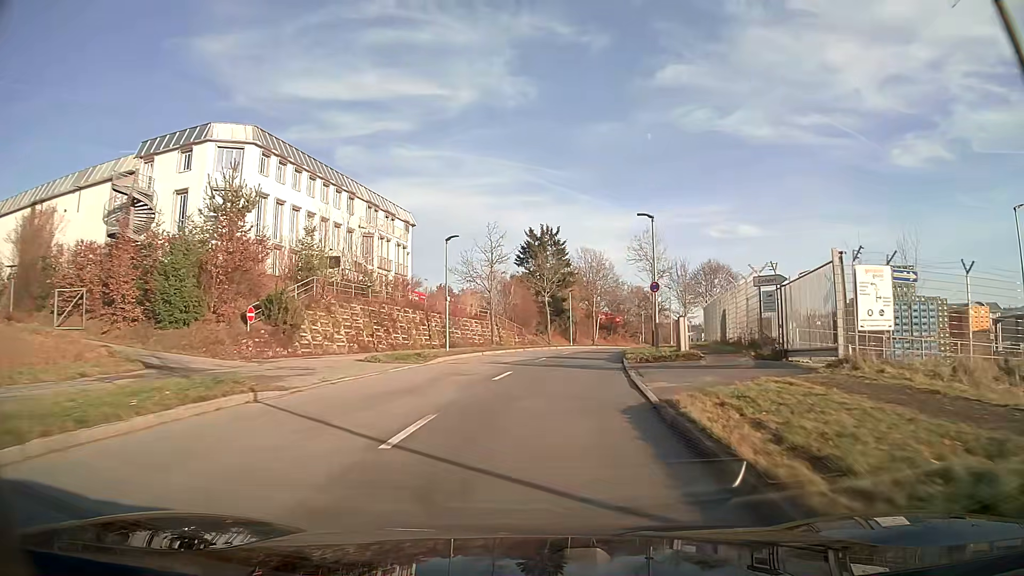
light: Day
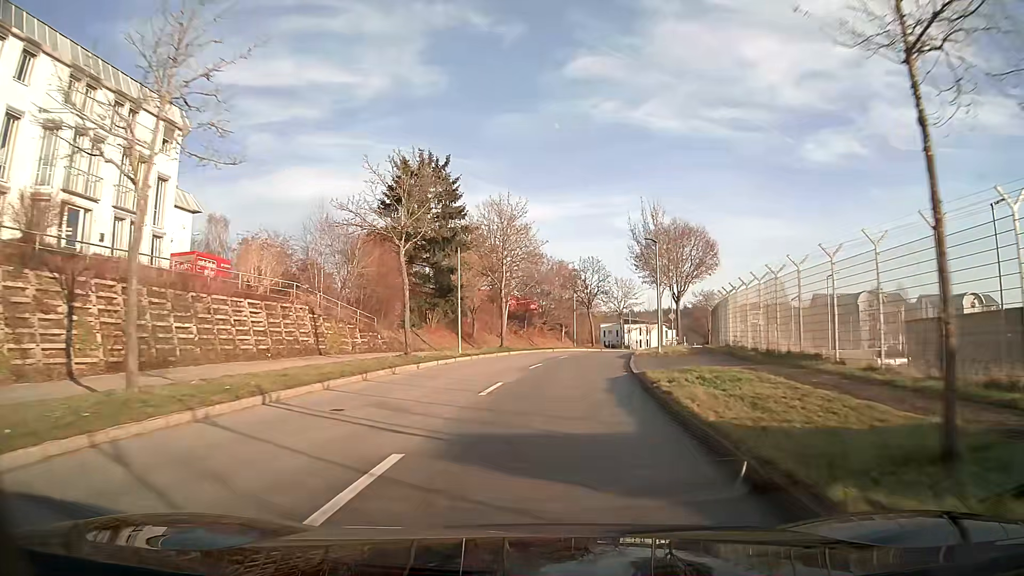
(+2.1, +30.0) m; +8°
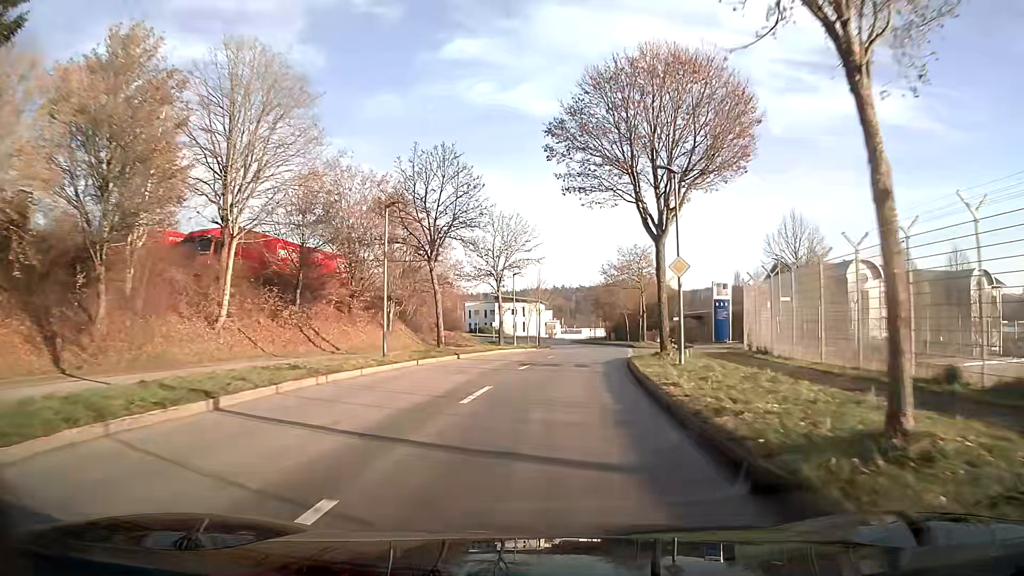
(+3.8, +37.7) m; +11°
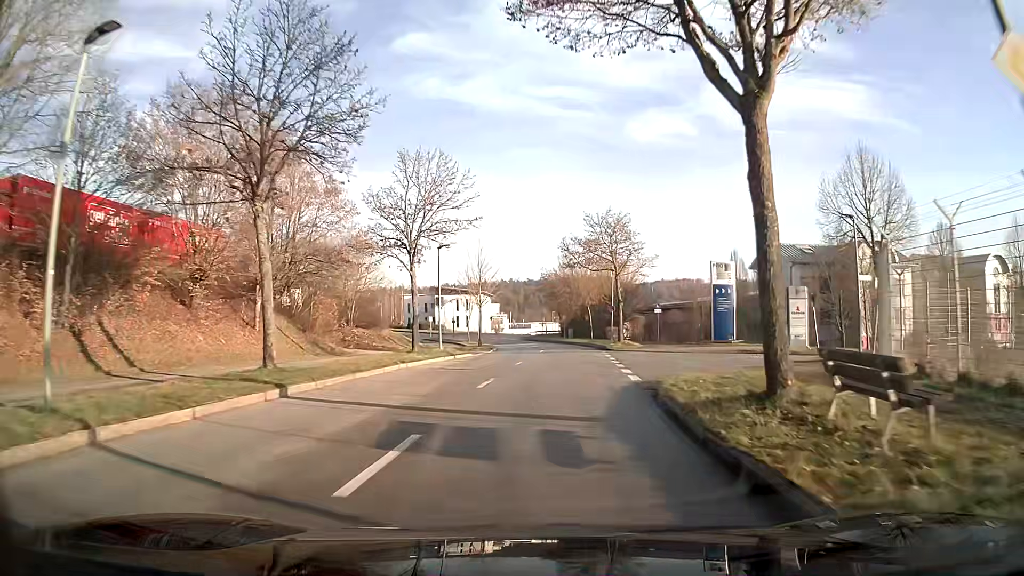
(+0.6, +14.7) m; +4°
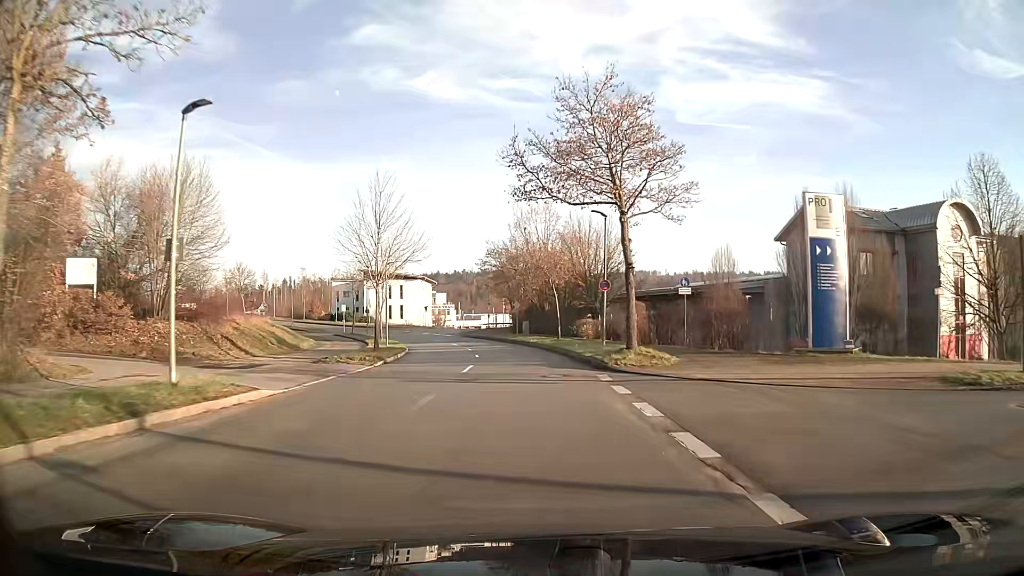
(+0.8, +21.9) m; +3°
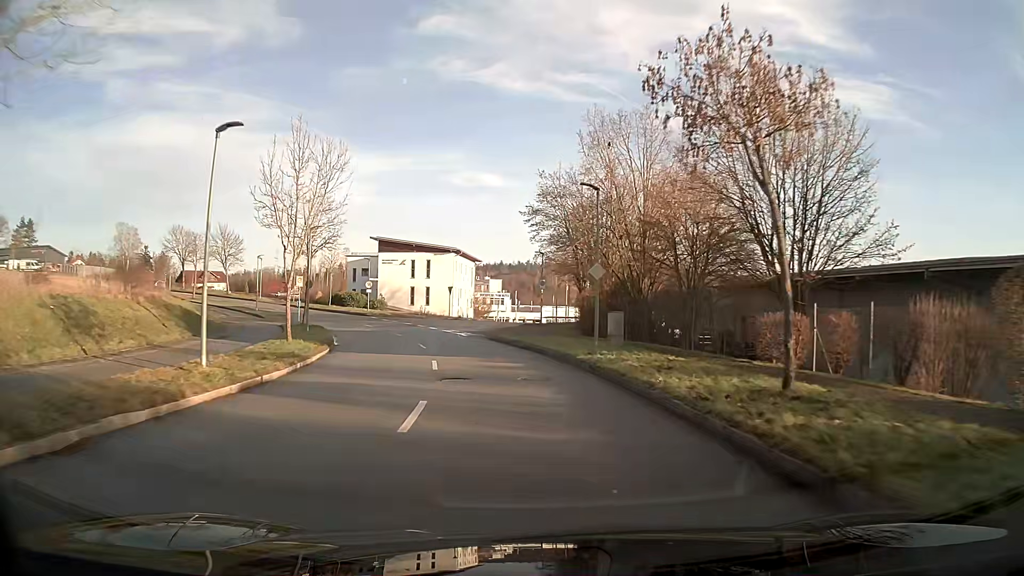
(-1.3, +29.5) m; -6°
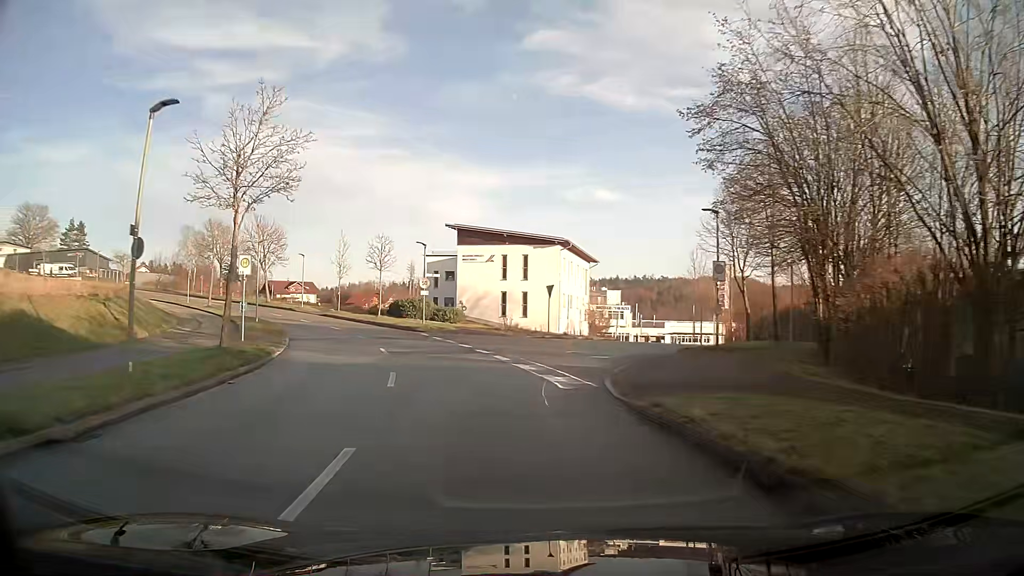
(-1.8, +22.3) m; -10°
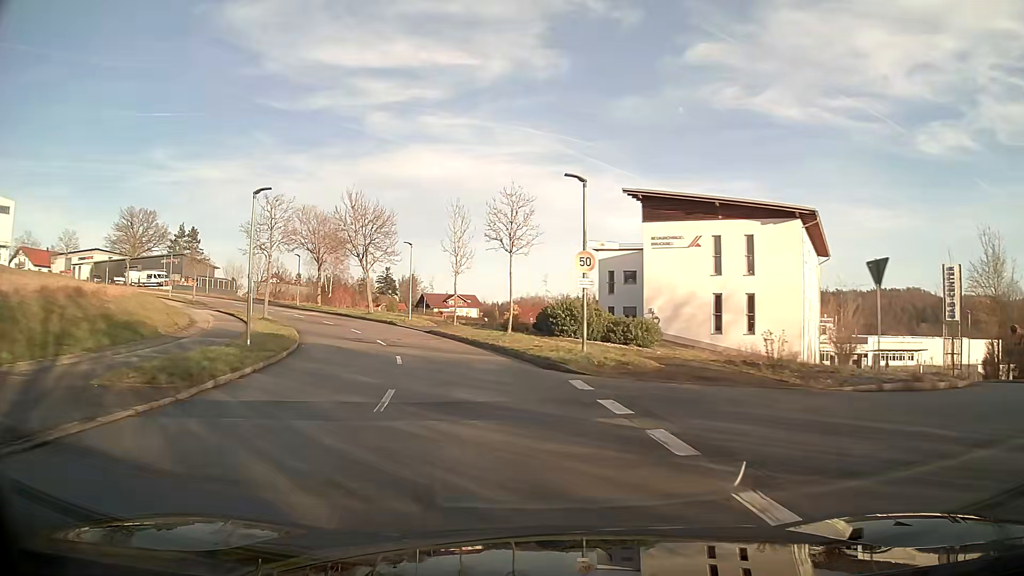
(-2.8, +21.8) m; -15°
